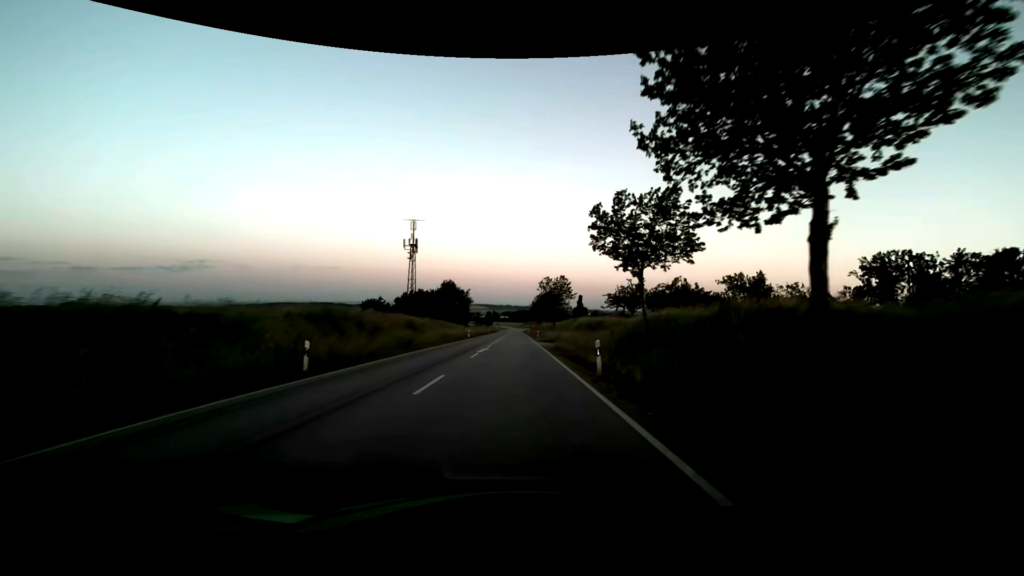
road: secondary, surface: asphalt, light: Day
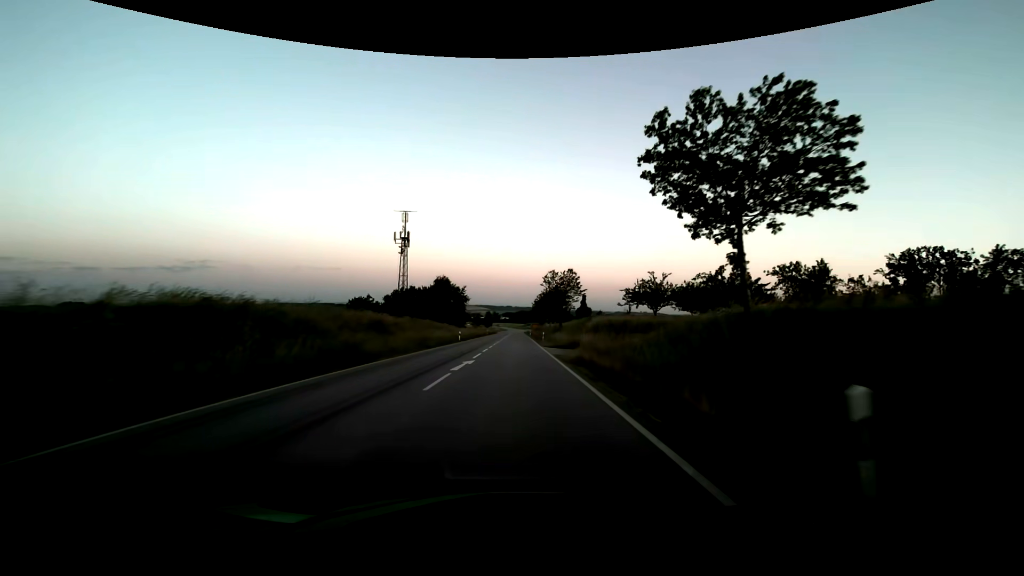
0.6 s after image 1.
(0.0, +11.2) m; 0°
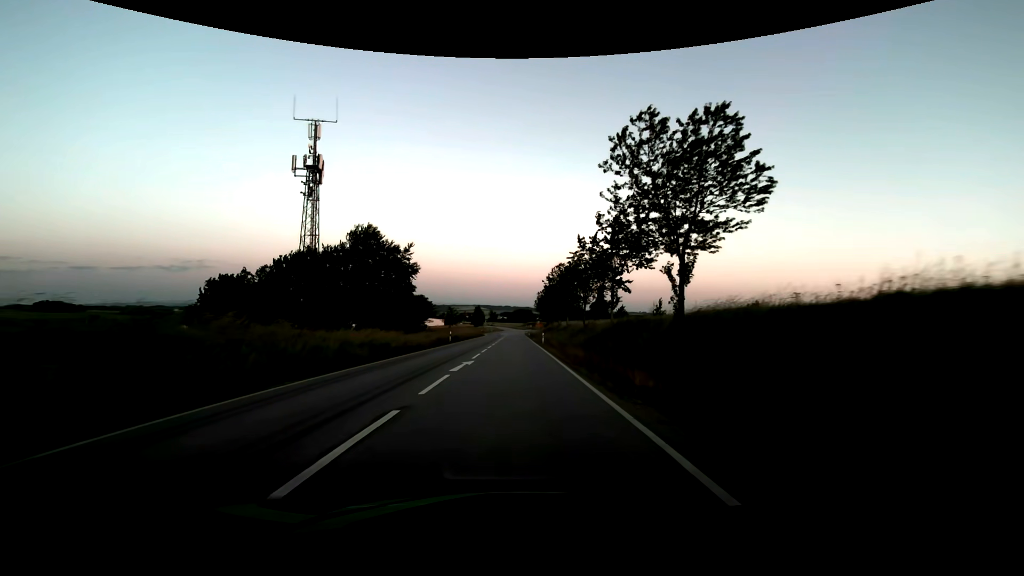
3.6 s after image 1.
(+0.1, +55.0) m; 0°
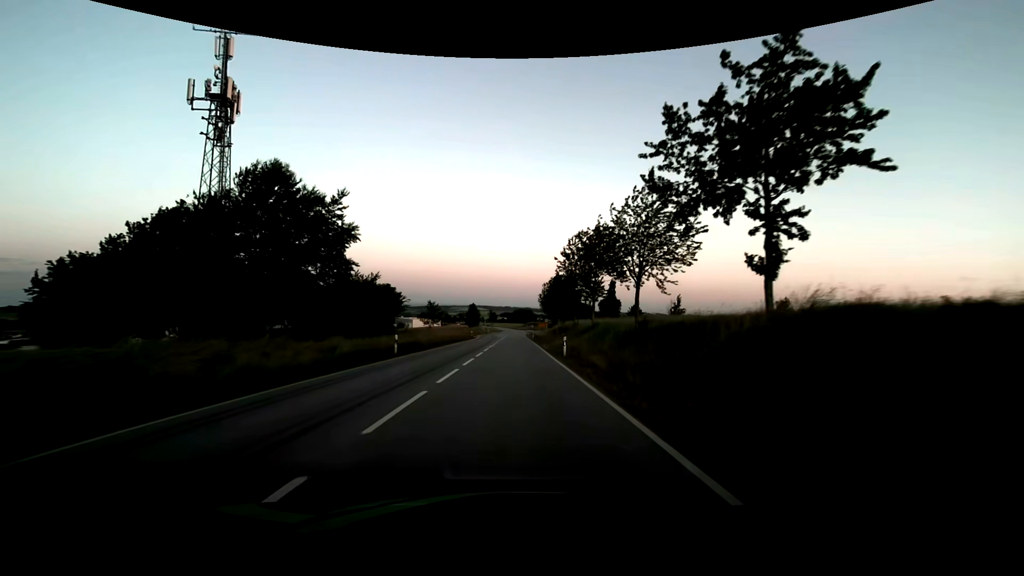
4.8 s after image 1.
(0.0, +21.7) m; 0°
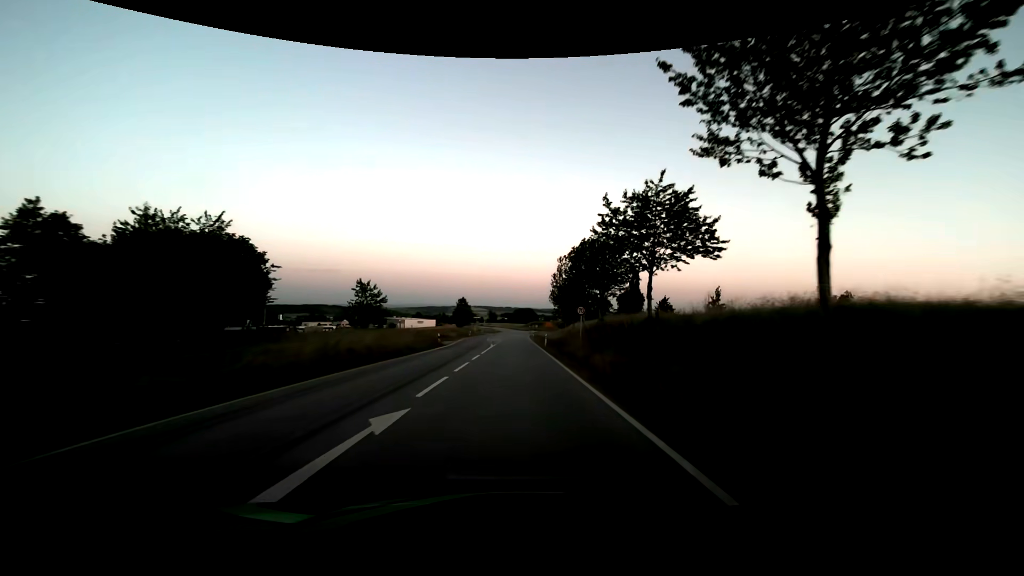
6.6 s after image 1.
(+0.1, +32.5) m; 0°
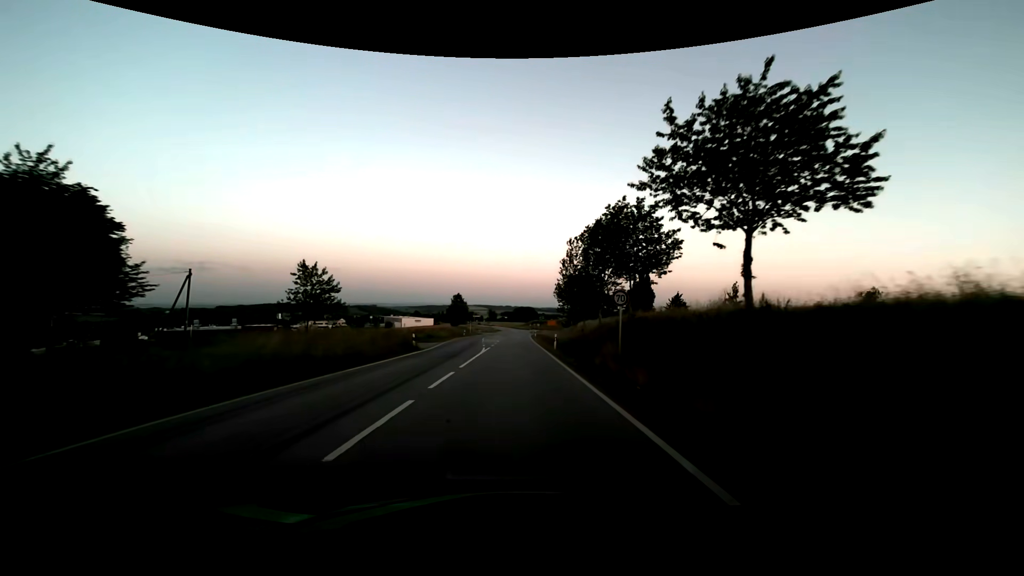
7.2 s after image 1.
(0.0, +10.8) m; 0°
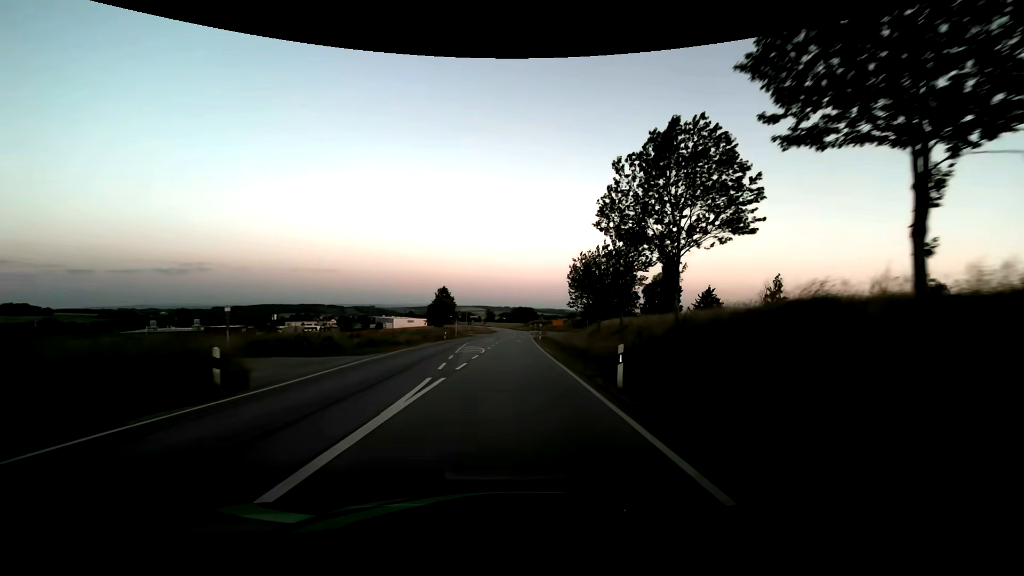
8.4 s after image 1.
(+0.1, +21.6) m; 0°
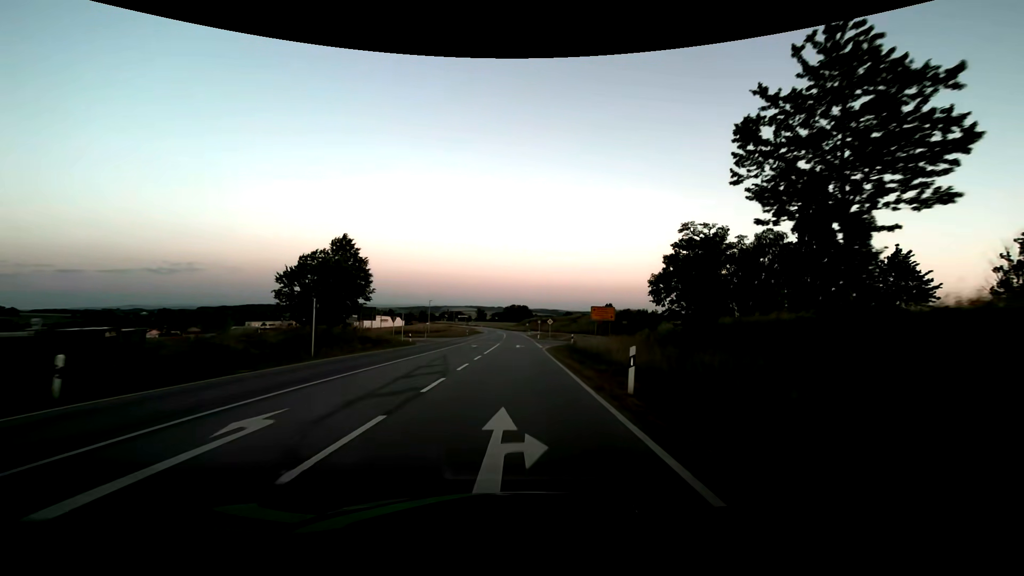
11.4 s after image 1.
(+0.2, +53.9) m; +1°
(0, +10) (0, +20) (0, +30) (0, +40) (0, +50) (0, +60) (0, +70) (0, +80) (0, +90) (0, +100) m
